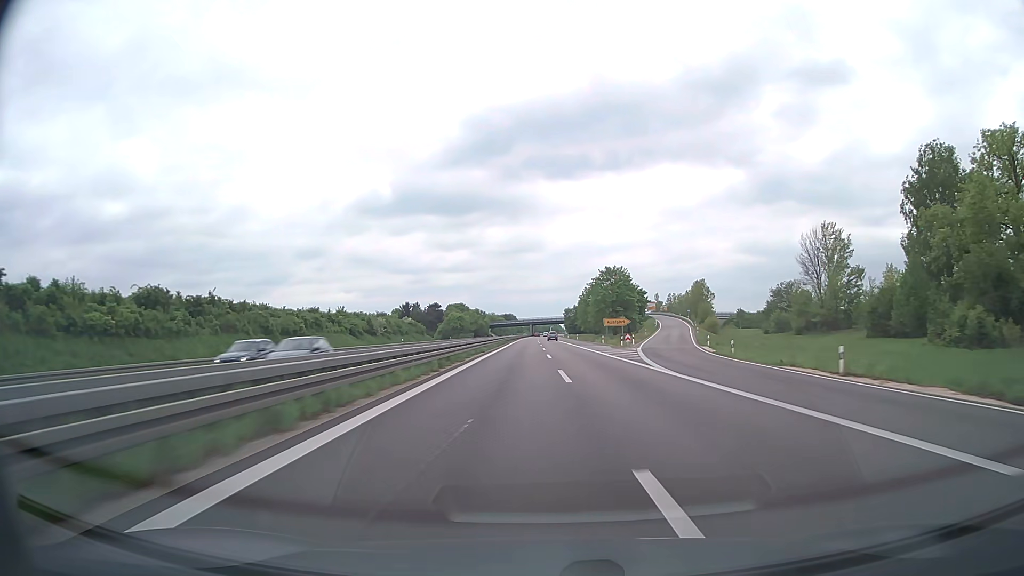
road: trunk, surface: asphalt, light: Day
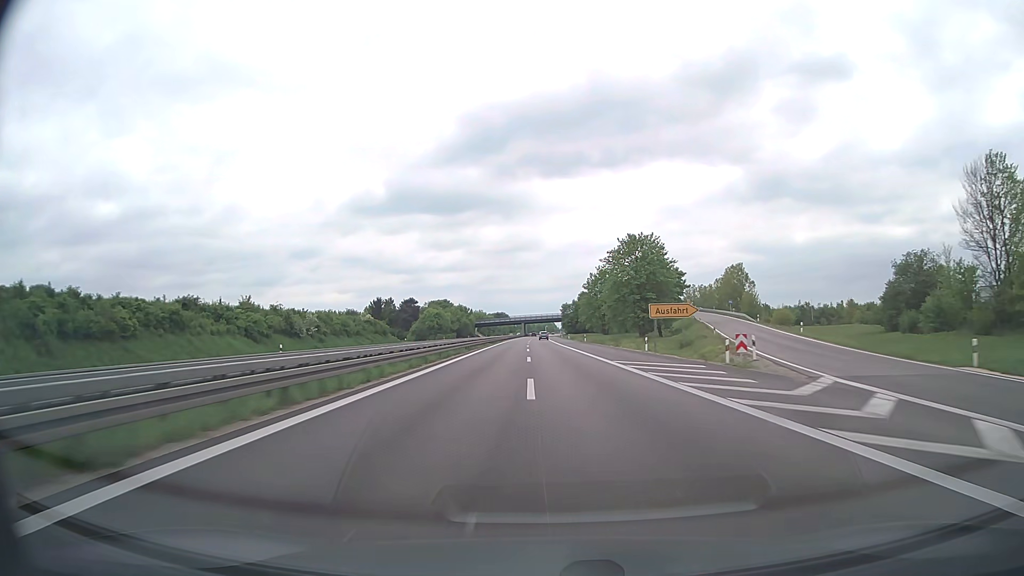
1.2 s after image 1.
(+0.2, +41.0) m; 0°
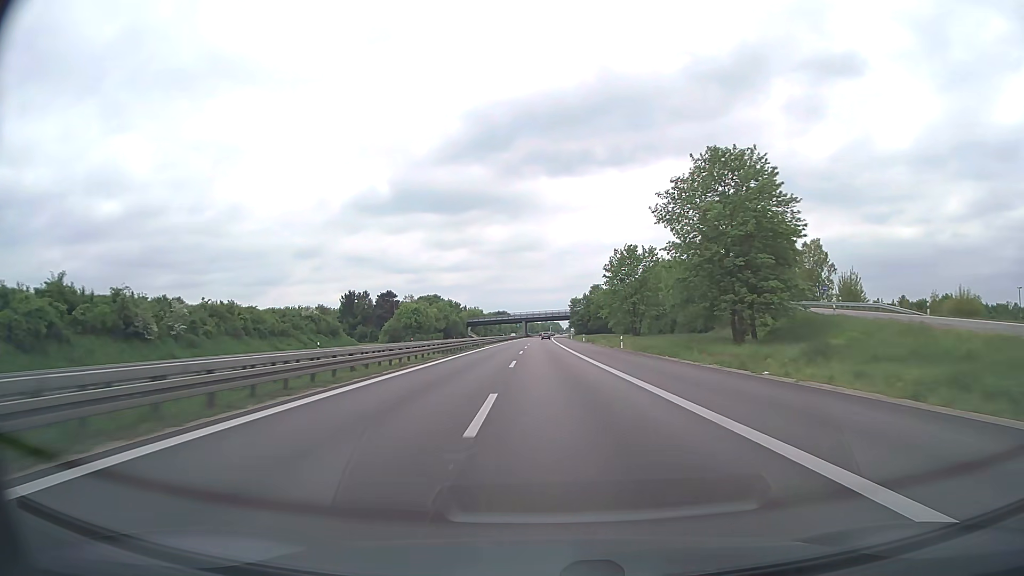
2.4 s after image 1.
(-0.1, +40.9) m; 0°
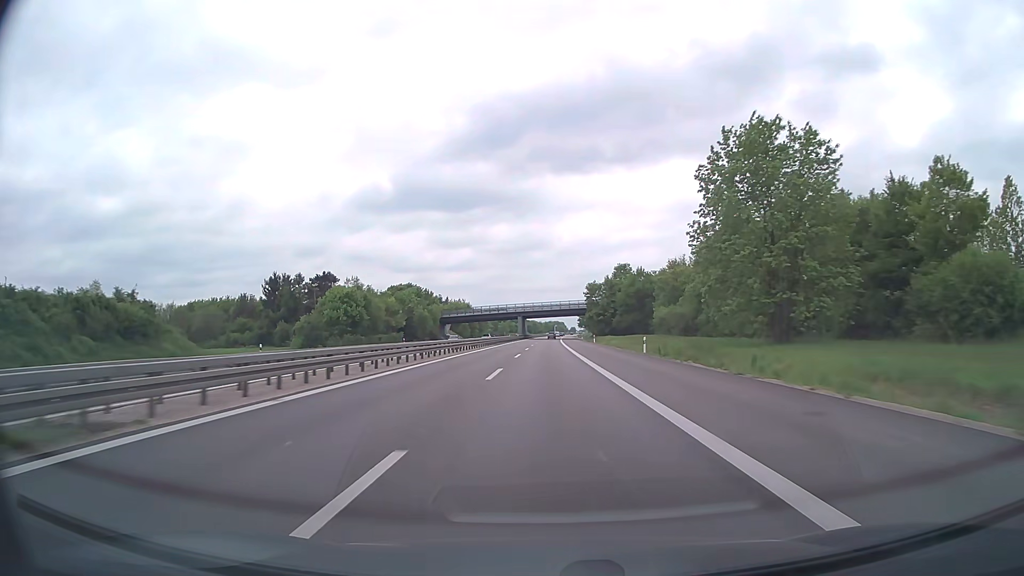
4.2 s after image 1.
(-0.1, +61.3) m; 0°
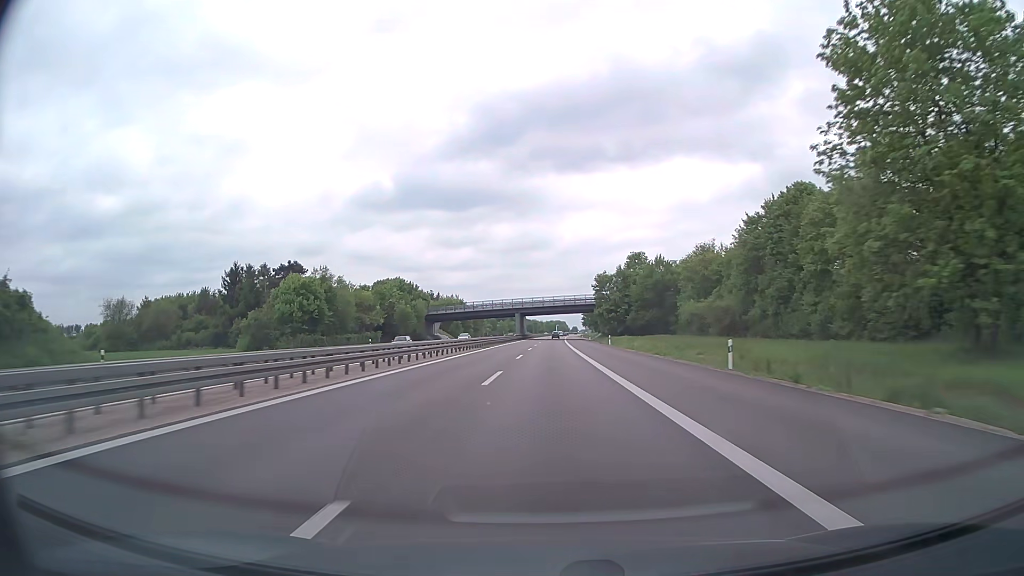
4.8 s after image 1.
(0.0, +20.4) m; 0°
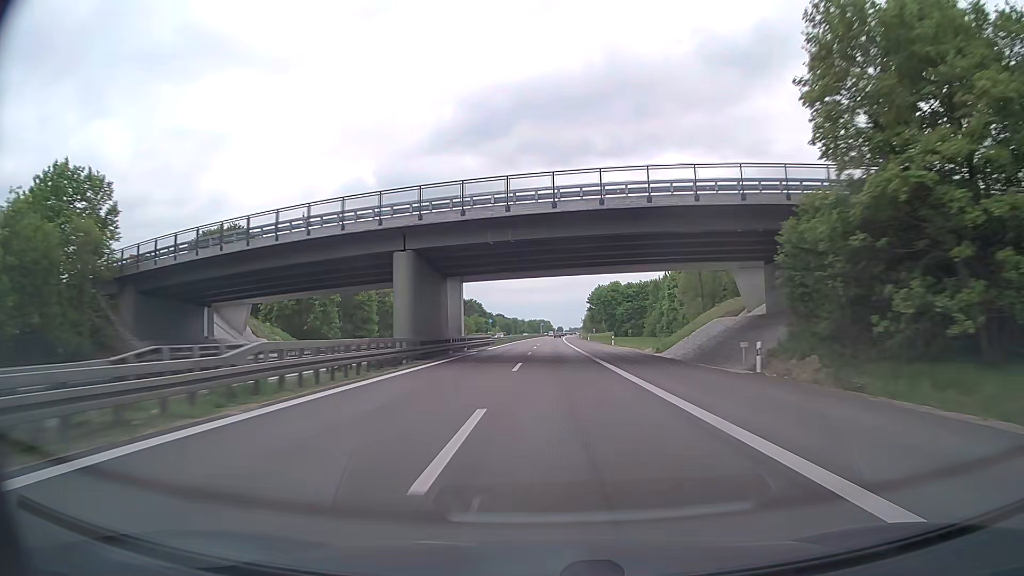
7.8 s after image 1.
(+0.7, +101.8) m; +1°
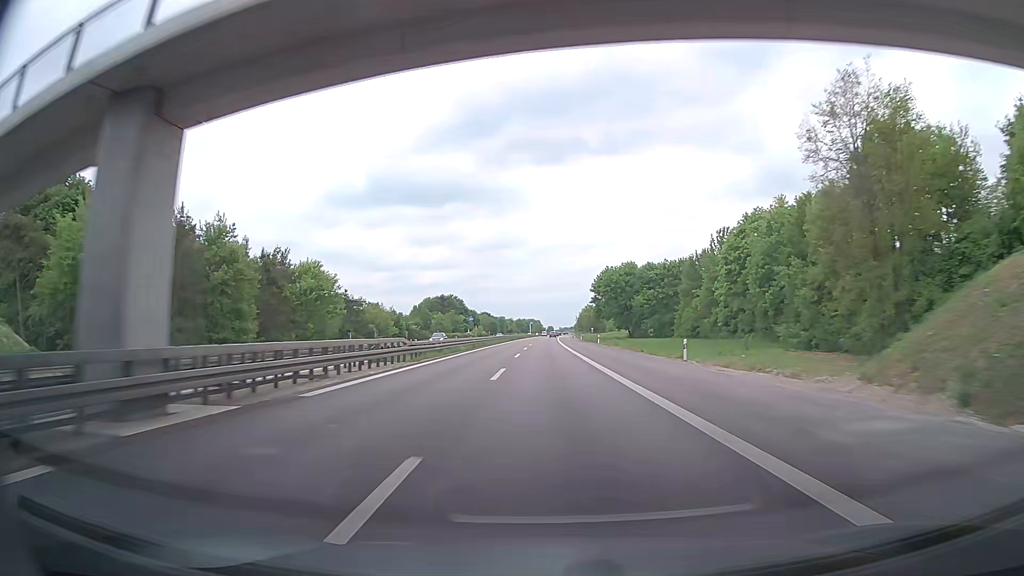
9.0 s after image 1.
(+0.4, +40.6) m; +1°
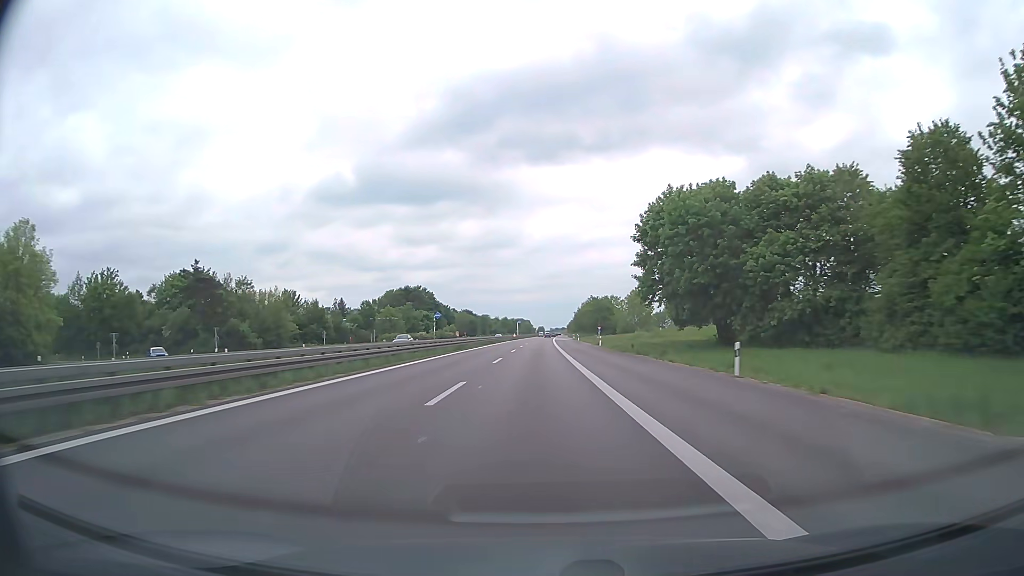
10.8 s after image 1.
(+0.1, +60.9) m; 0°
(0, +10) (0, +20) (0, +30) (0, +40) (0, +50) (0, +60) (0, +70) (0, +80) (0, +90) (0, +100) m
